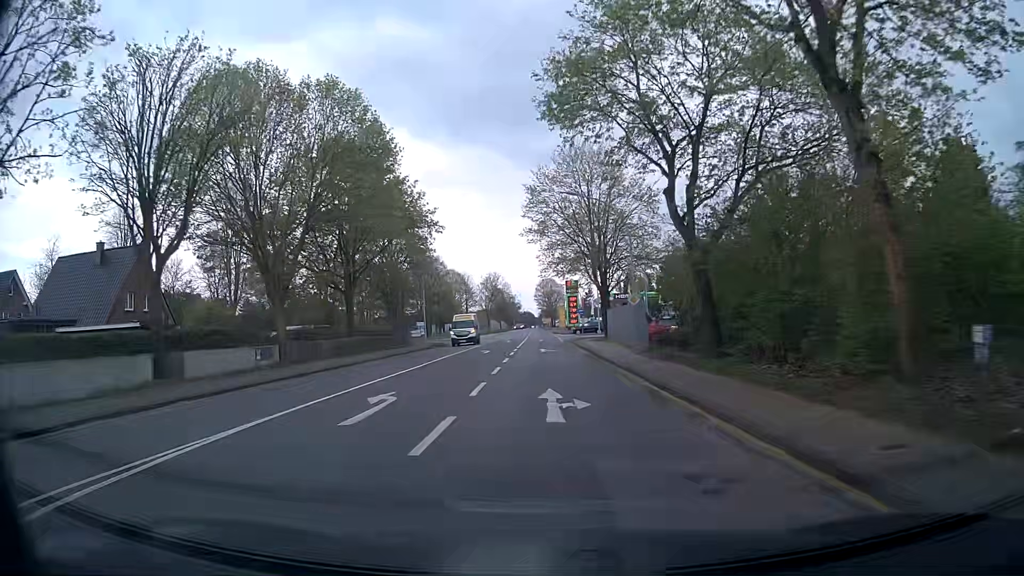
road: secondary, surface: asphalt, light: Day
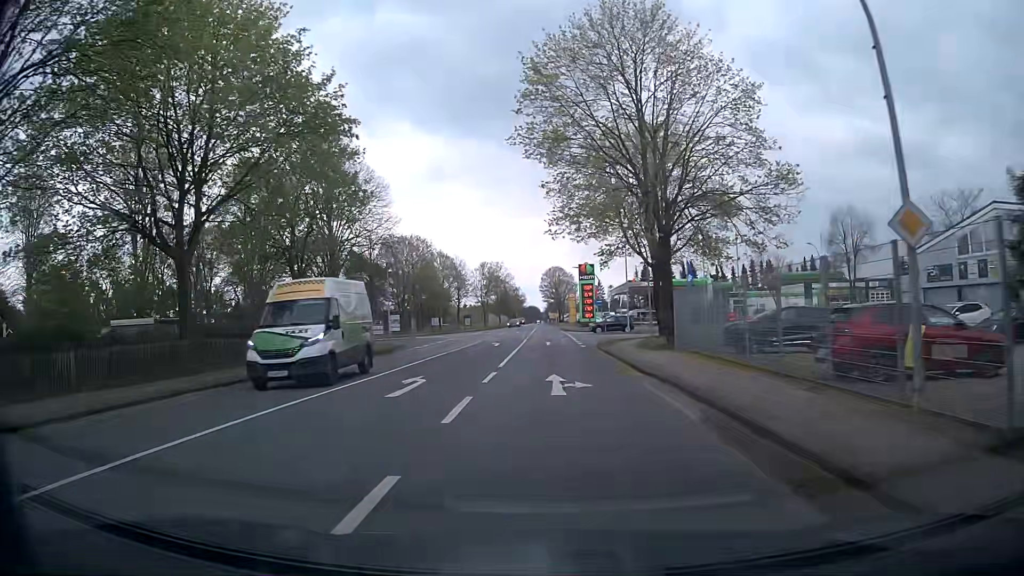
(0.0, +22.2) m; +1°
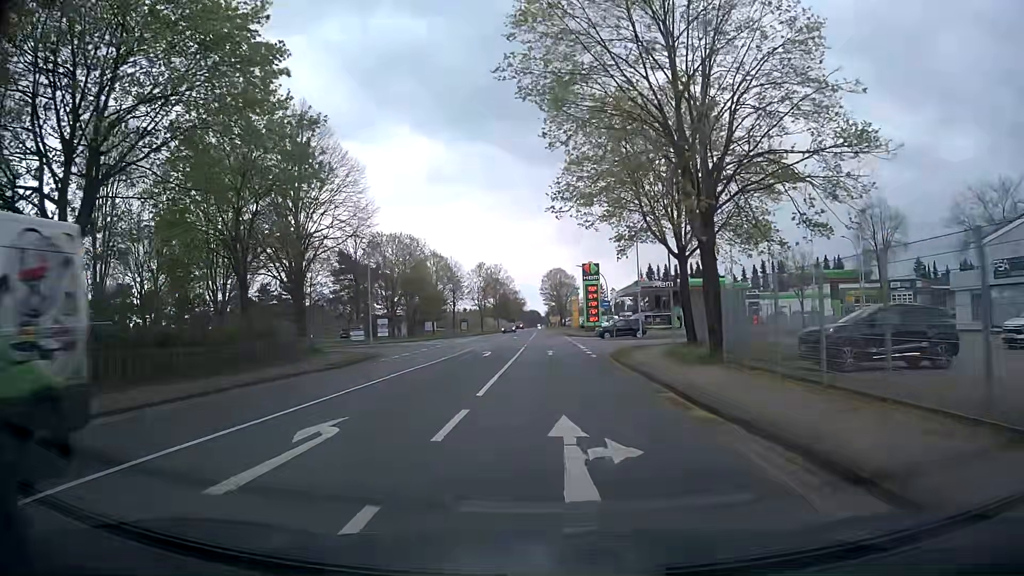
(-0.1, +6.8) m; -2°
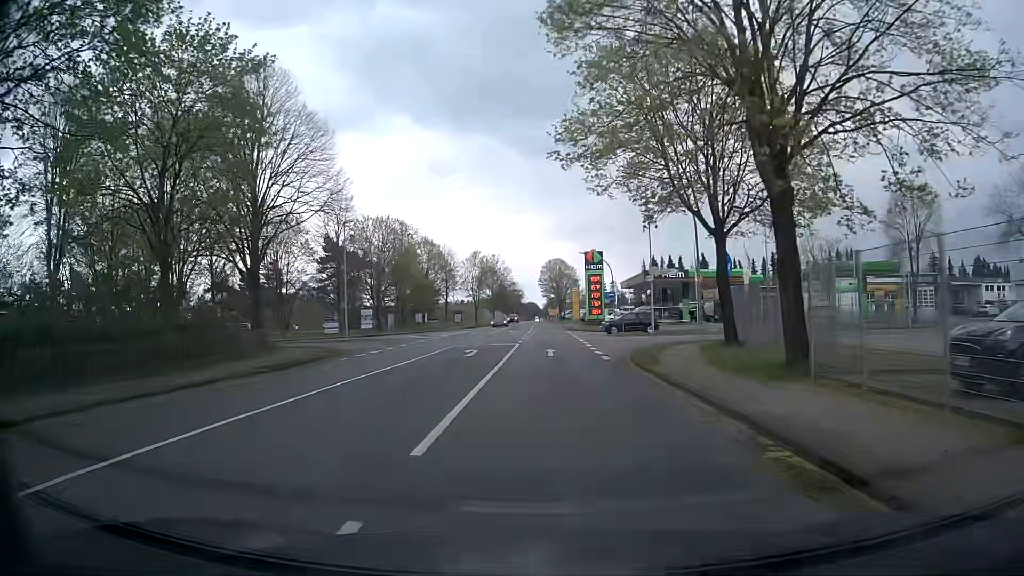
(+0.1, +6.3) m; 0°
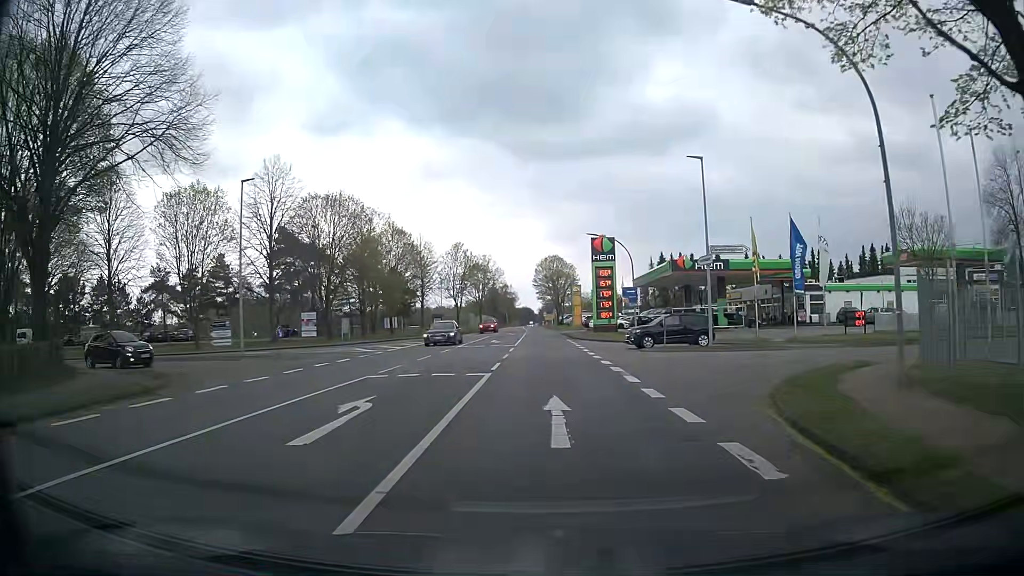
(+0.1, +16.4) m; 0°
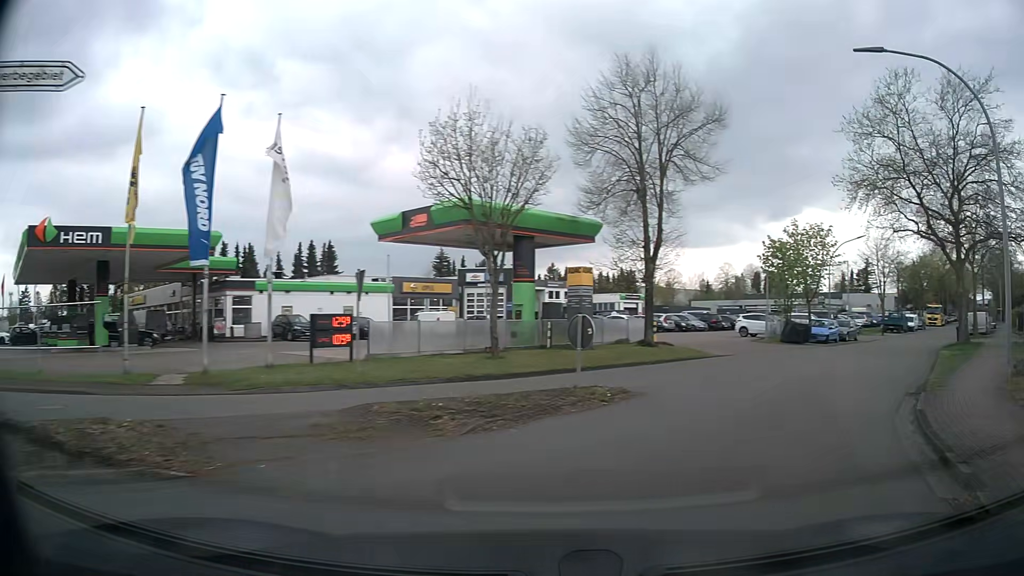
(+6.5, +20.7) m; +48°
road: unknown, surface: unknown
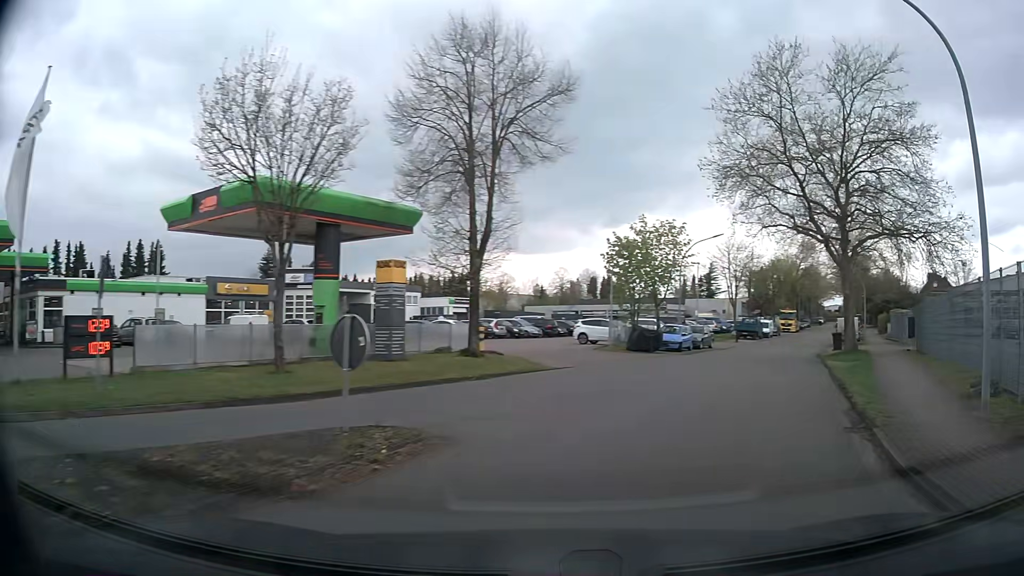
(+0.6, +4.4) m; +14°
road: residential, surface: asphalt
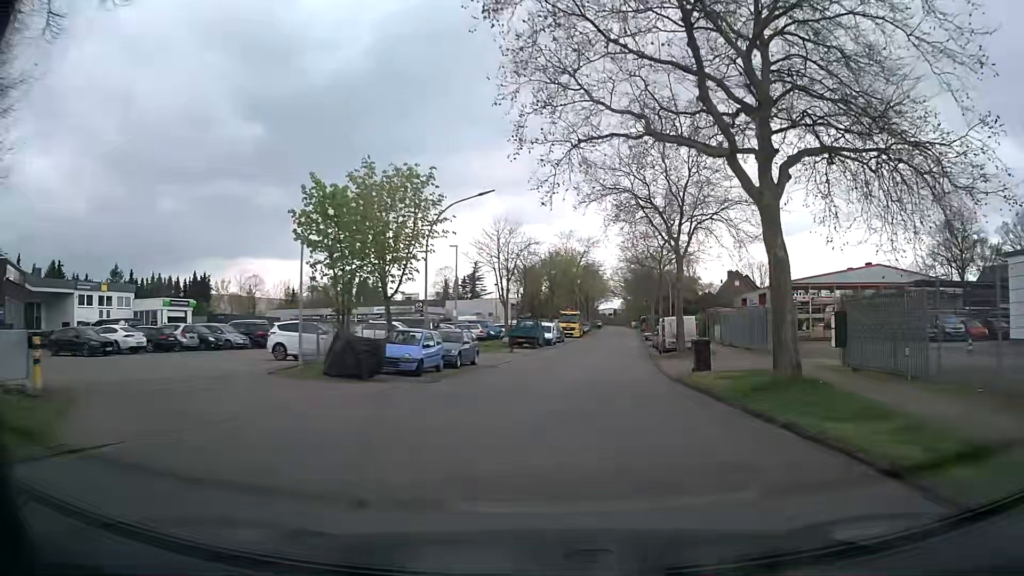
(+4.0, +15.3) m; +22°
(0, +10) (+2, +20) (+3, +30) (+4, +40) (+6, +50) (+7, +60) (+9, +69) (+10, +79) (+12, +89) (+13, +99) m
